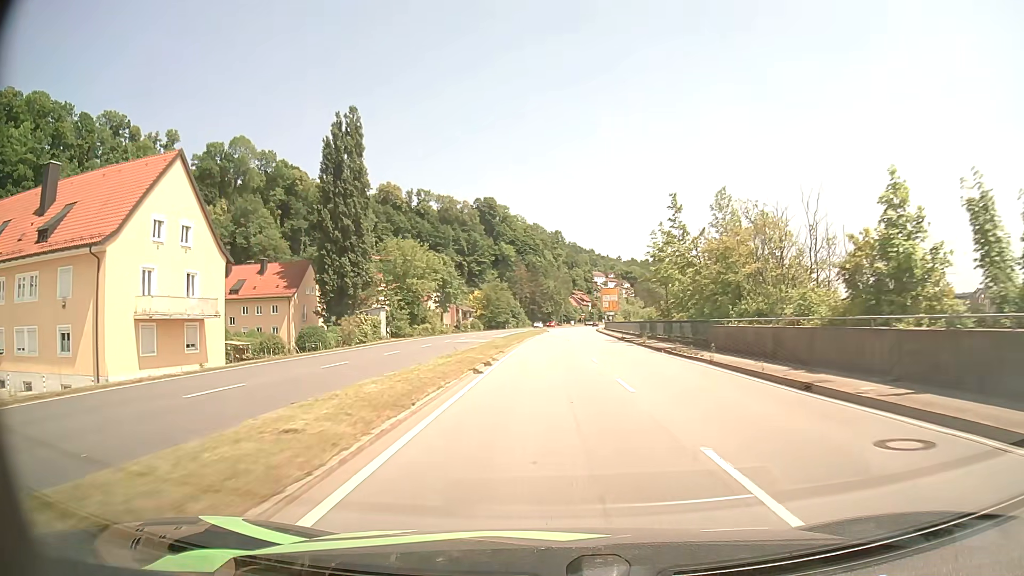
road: primary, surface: asphalt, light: Day
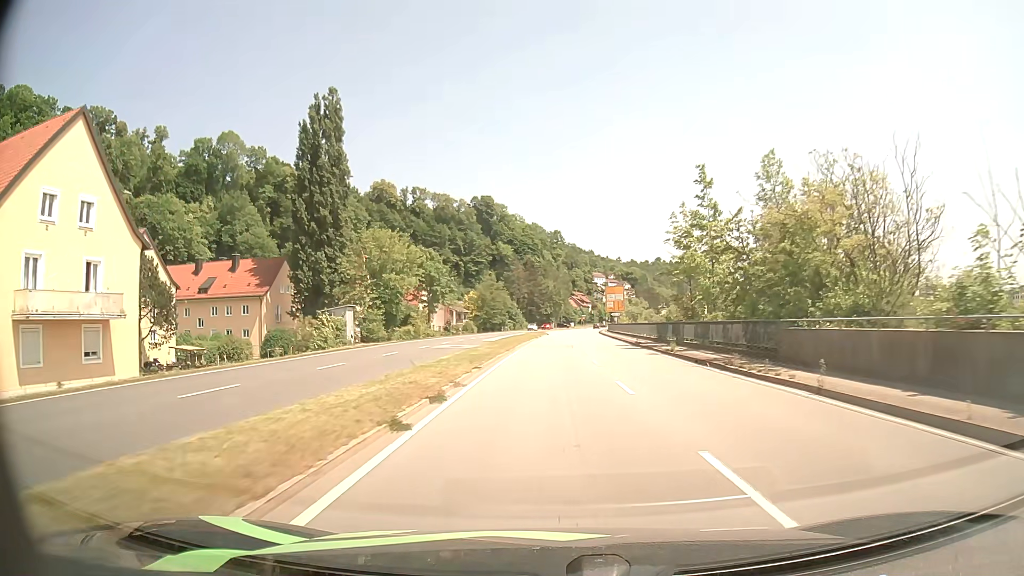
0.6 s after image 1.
(0.0, +9.2) m; 0°
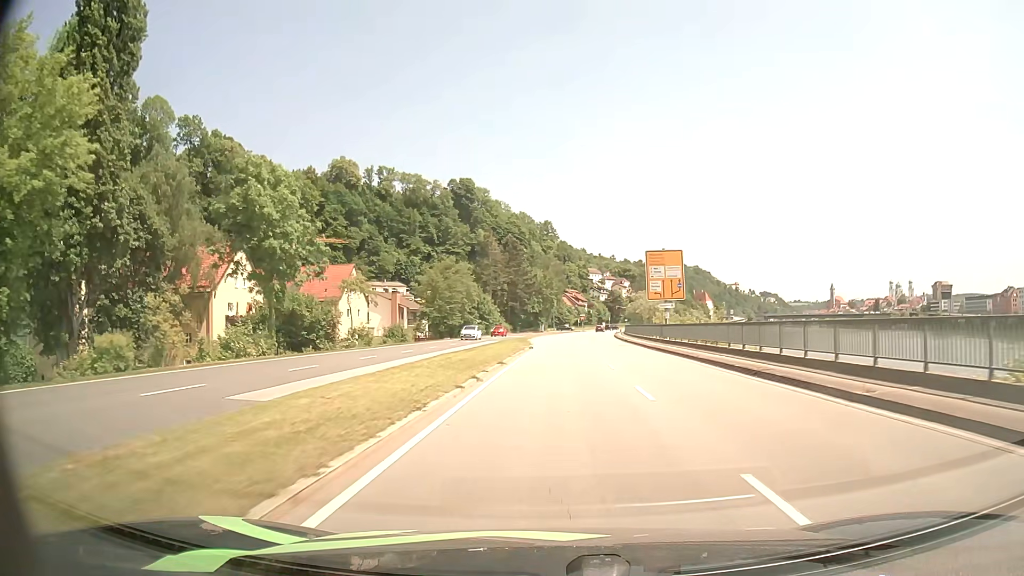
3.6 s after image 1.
(+0.3, +46.1) m; +1°
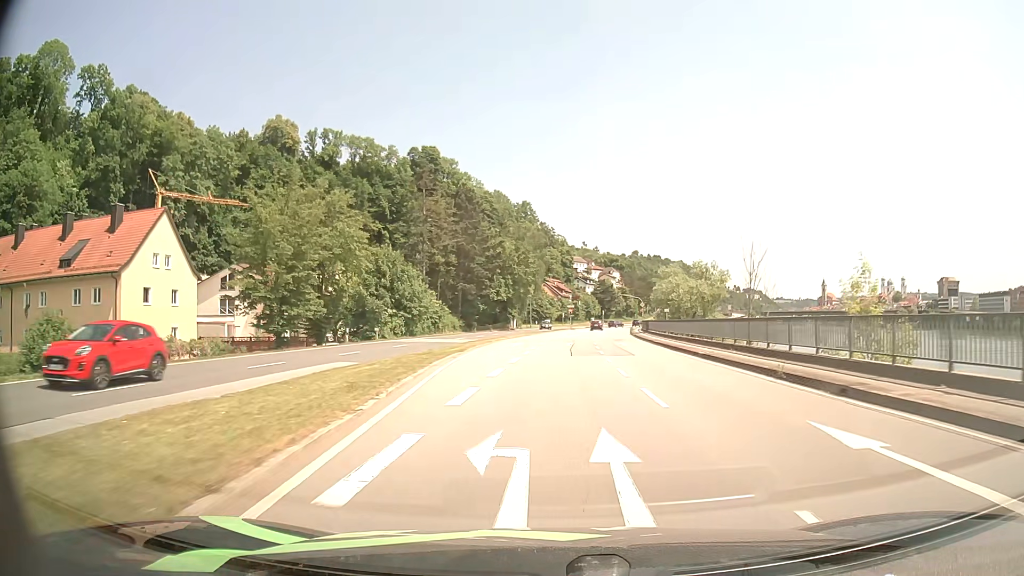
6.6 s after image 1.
(+0.6, +46.3) m; +2°
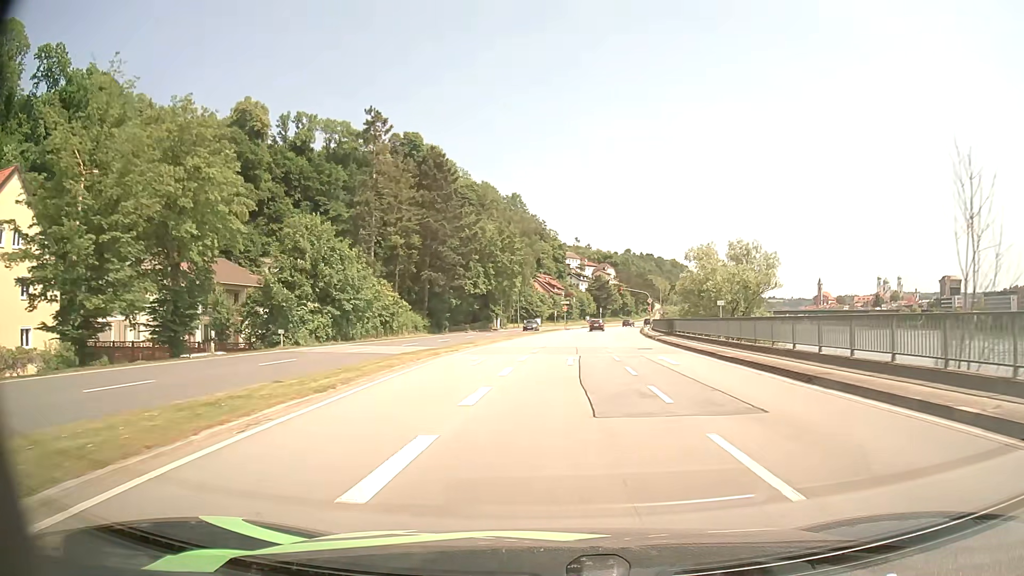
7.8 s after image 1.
(+0.1, +17.7) m; +1°
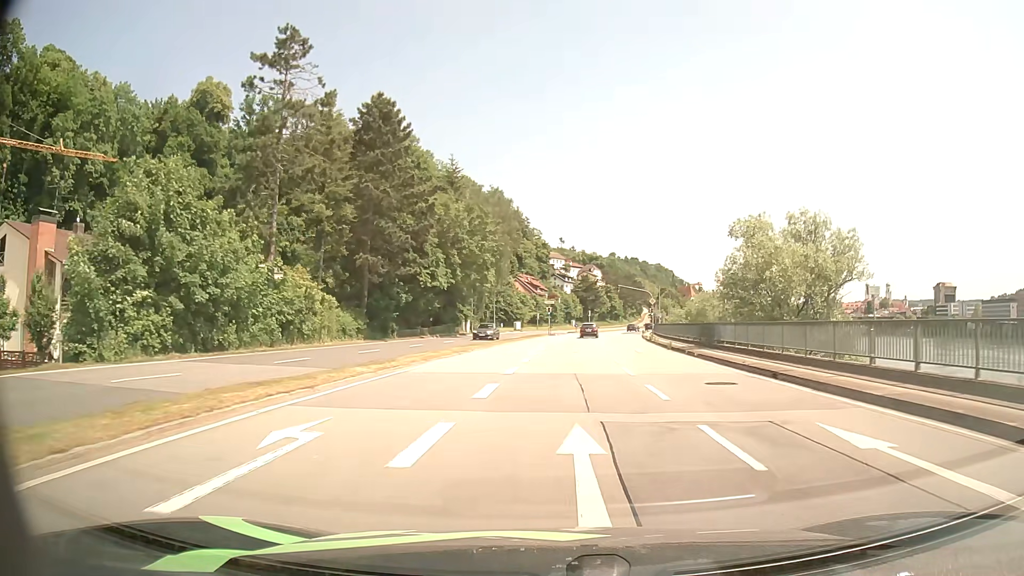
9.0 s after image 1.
(+0.2, +16.9) m; +2°
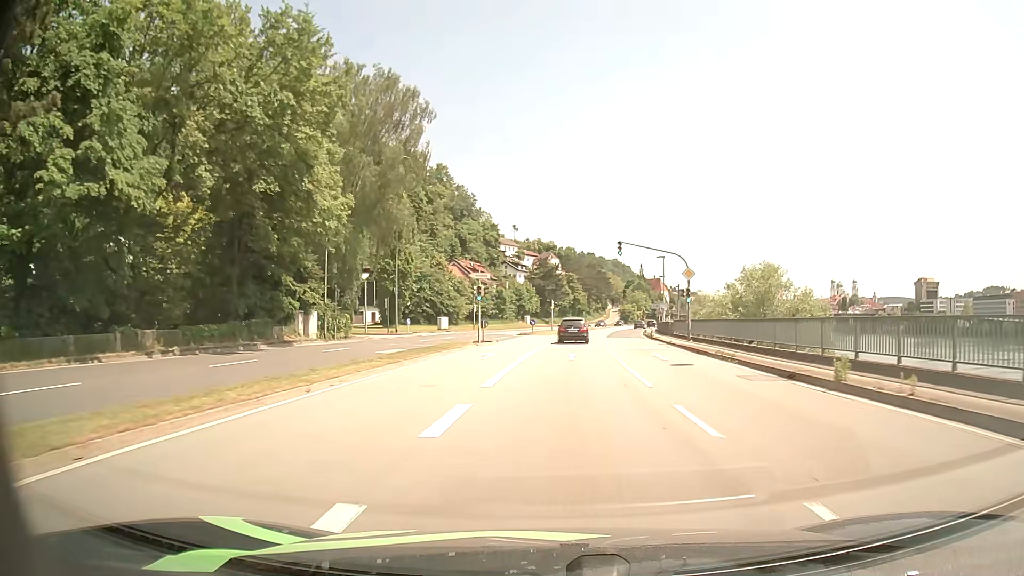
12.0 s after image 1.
(+1.1, +40.2) m; +3°
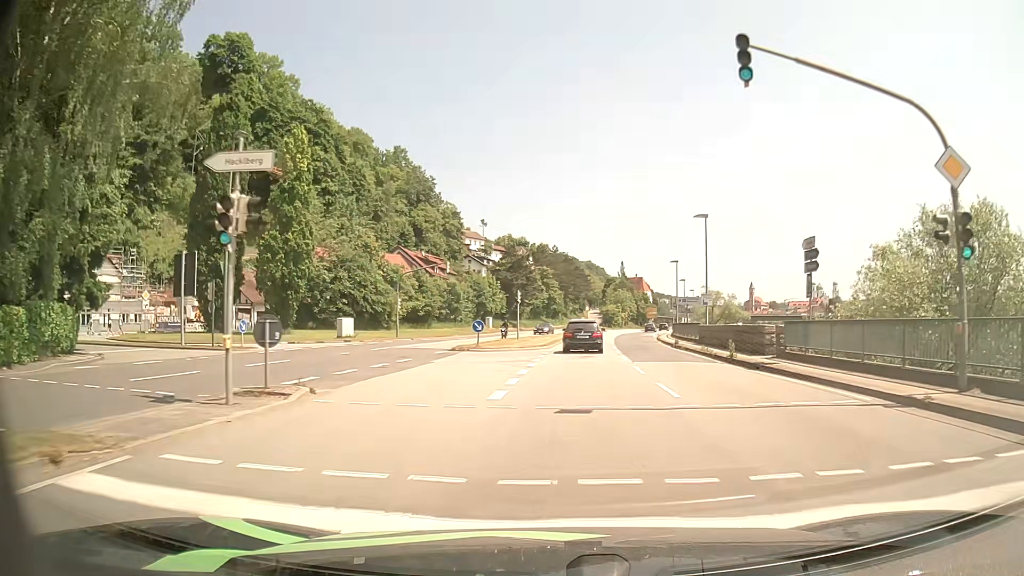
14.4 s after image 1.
(+0.7, +28.9) m; +3°
(0, +10) (+1, +20) (+1, +30) (+2, +40) (+3, +50) (+4, +60) (+5, +70) (+6, +80) (+7, +90) (+9, +100) m
